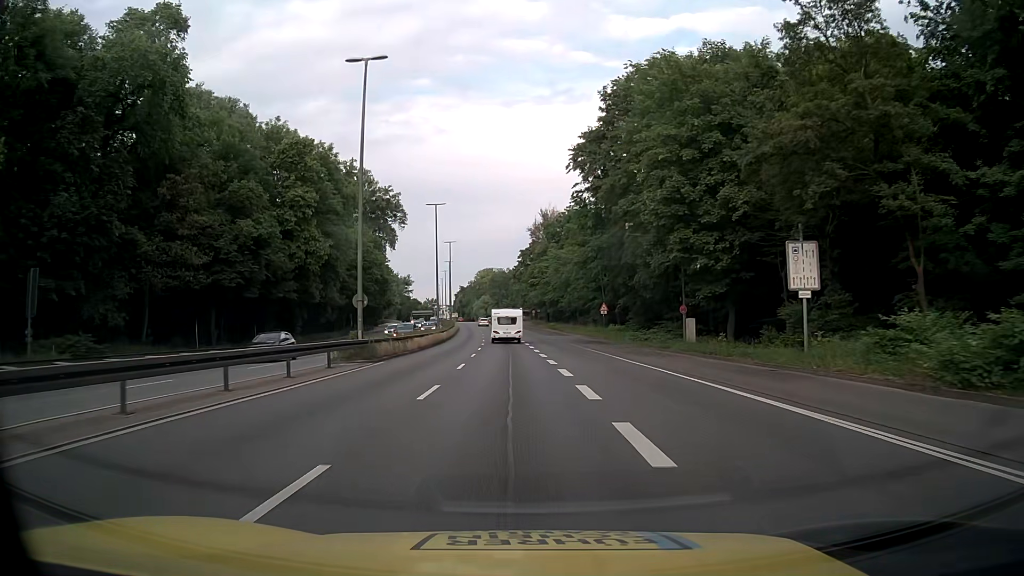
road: trunk_link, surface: asphalt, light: Day
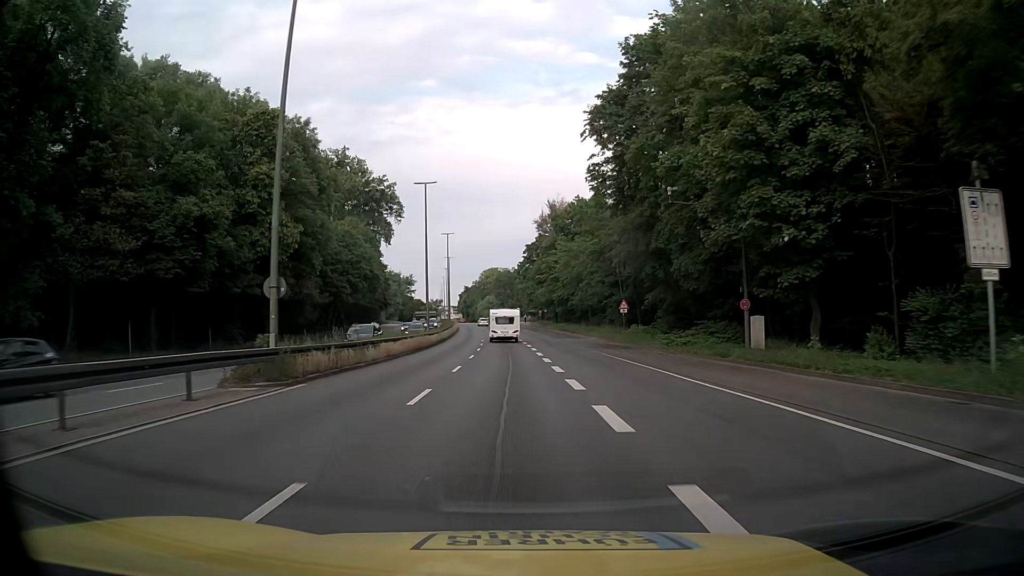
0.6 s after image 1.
(0.0, +9.8) m; 0°
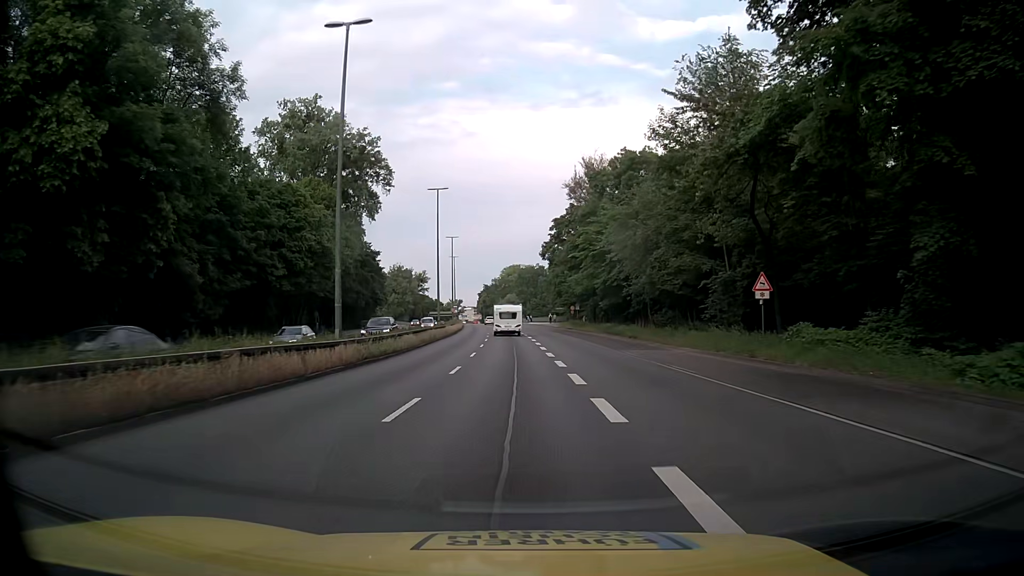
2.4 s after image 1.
(-0.5, +29.3) m; -2°
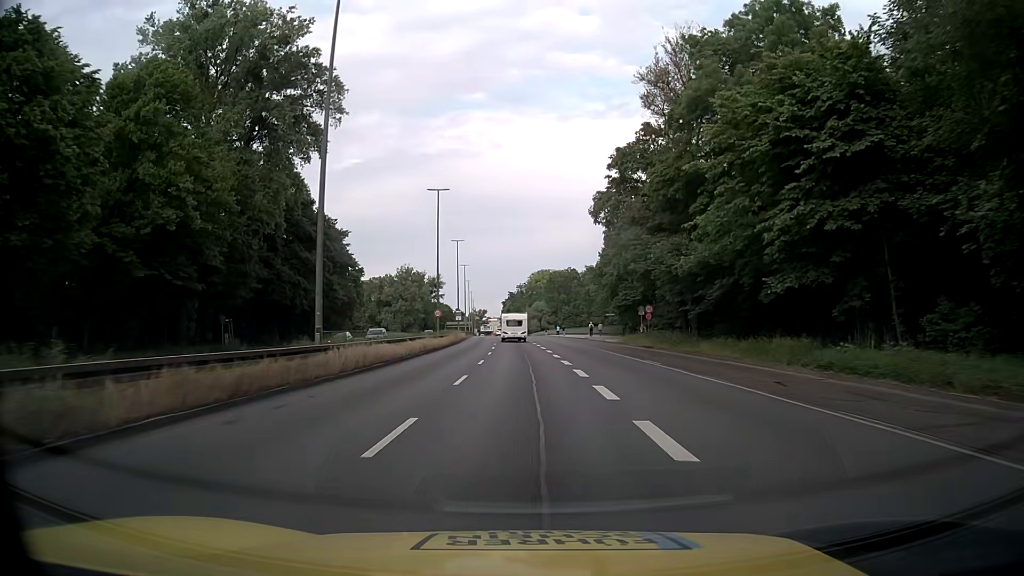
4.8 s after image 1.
(-0.6, +38.8) m; -2°
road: trunk
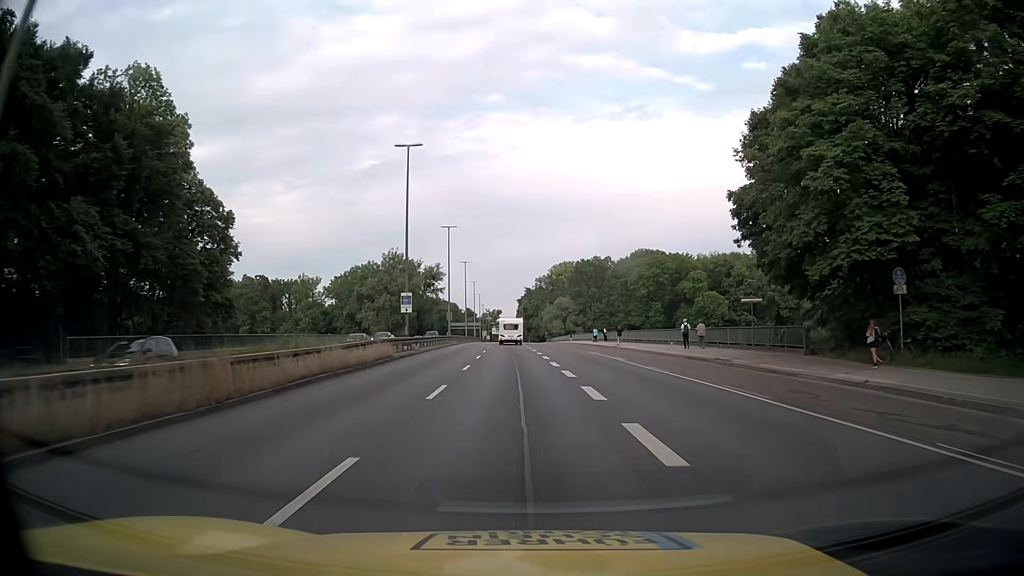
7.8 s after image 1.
(-0.7, +48.2) m; -2°
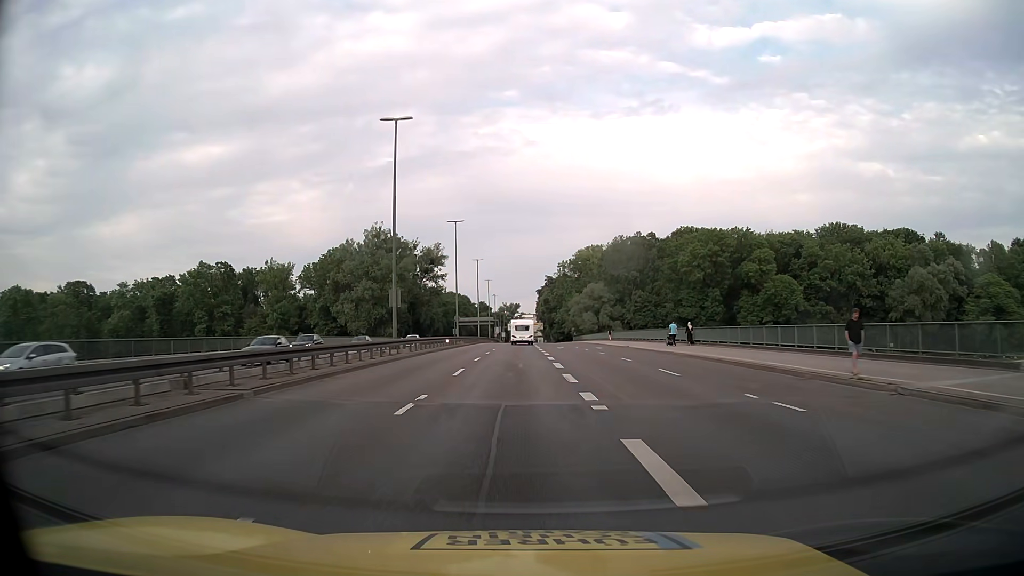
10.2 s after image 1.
(-0.4, +38.8) m; -2°
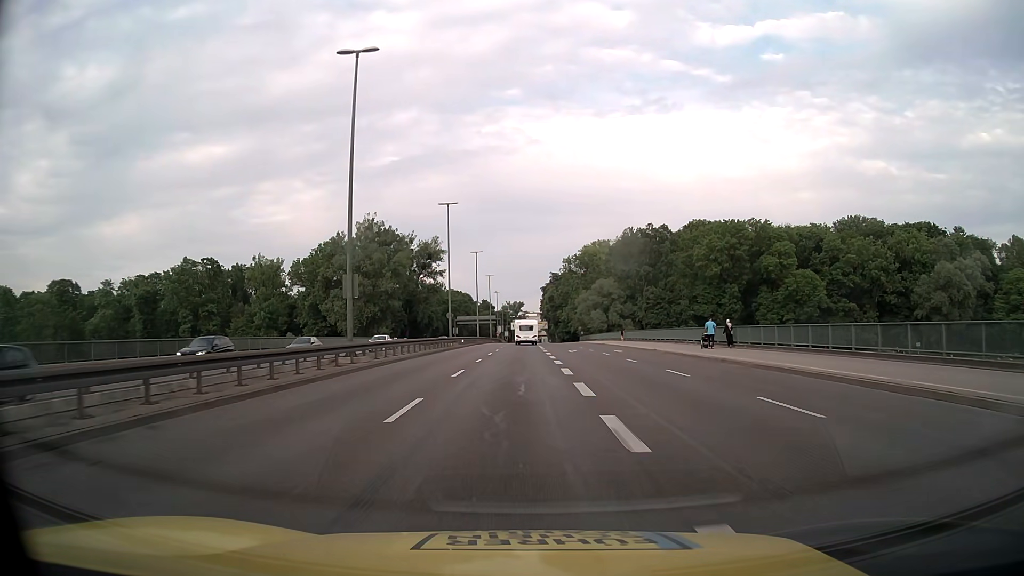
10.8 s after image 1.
(0.0, +9.7) m; 0°
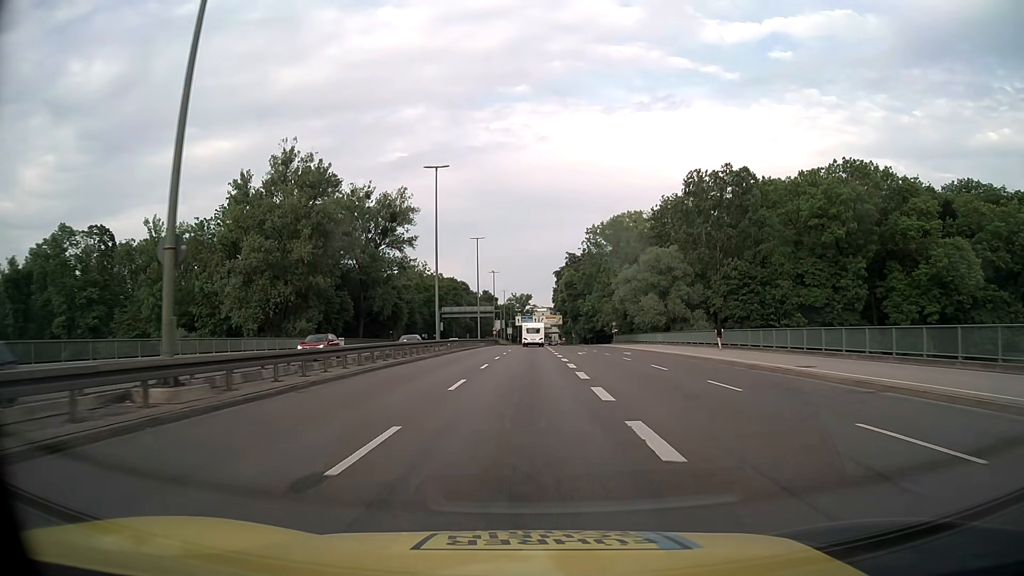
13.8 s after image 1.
(-0.3, +48.9) m; -1°
(0, +10) (0, +20) (0, +30) (0, +40) (0, +50) (0, +60) (+1, +70) (+1, +80) (+1, +90) (+1, +100) m
